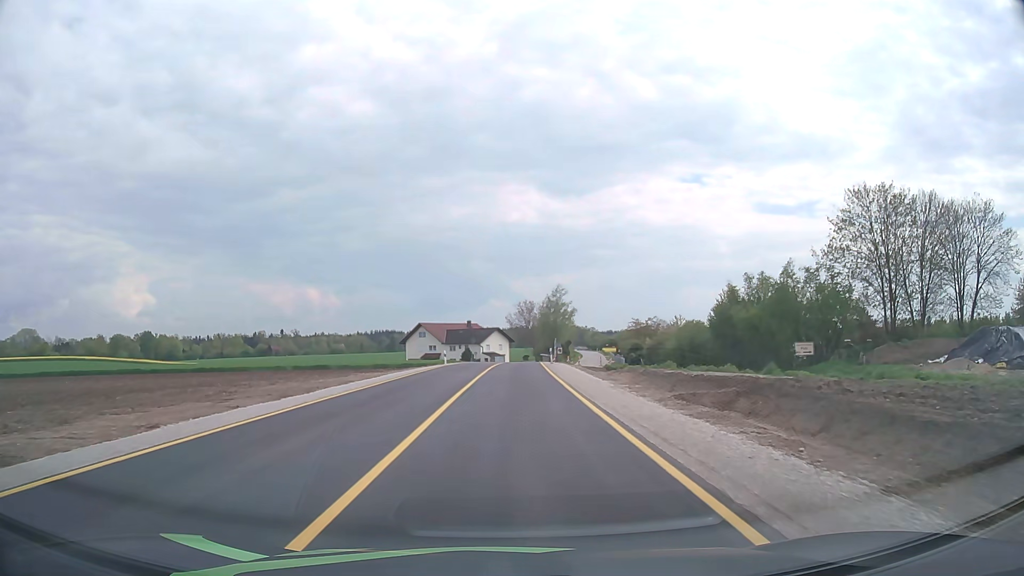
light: Day
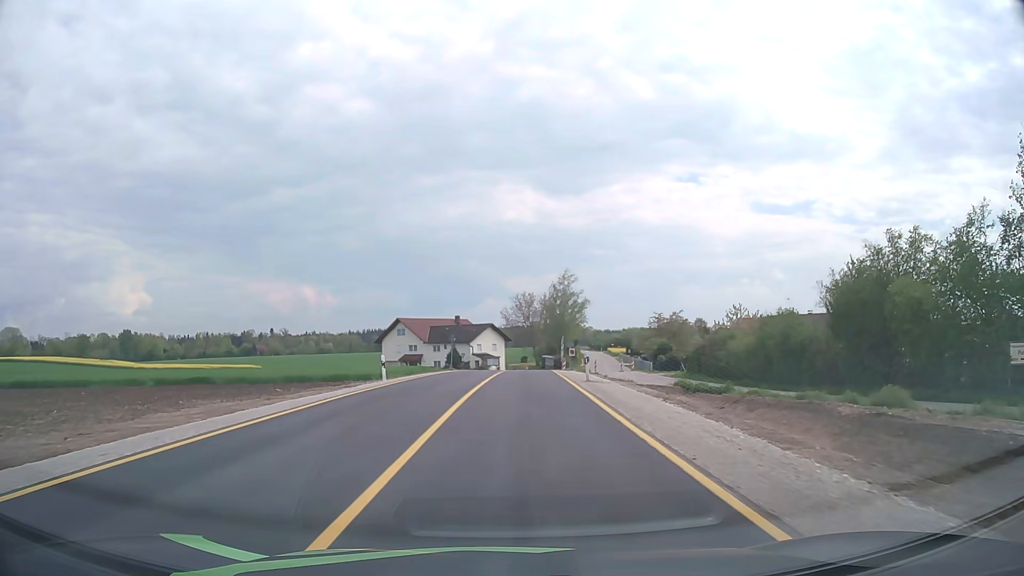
(+0.1, +23.4) m; 0°
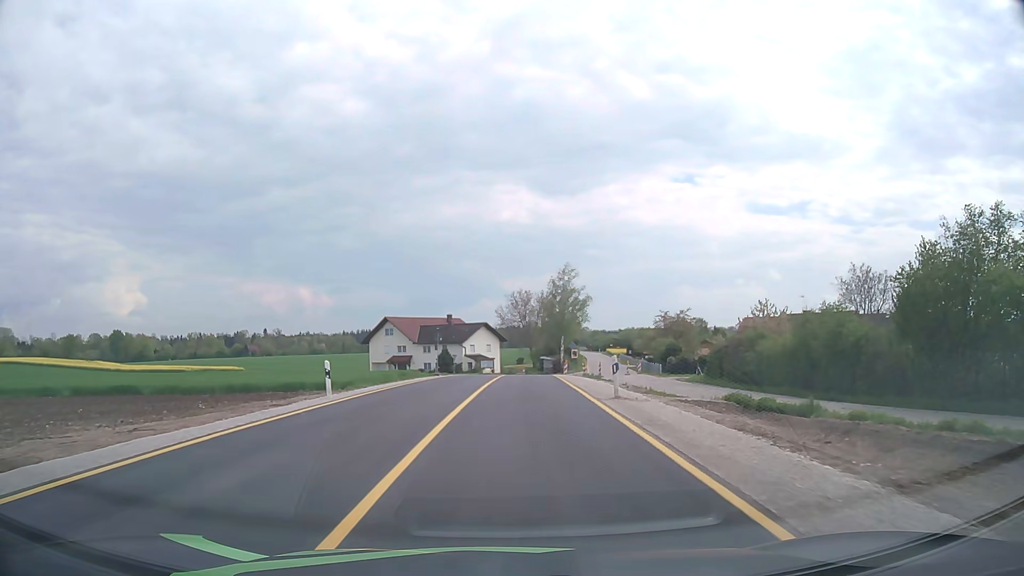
(0.0, +7.6) m; 0°
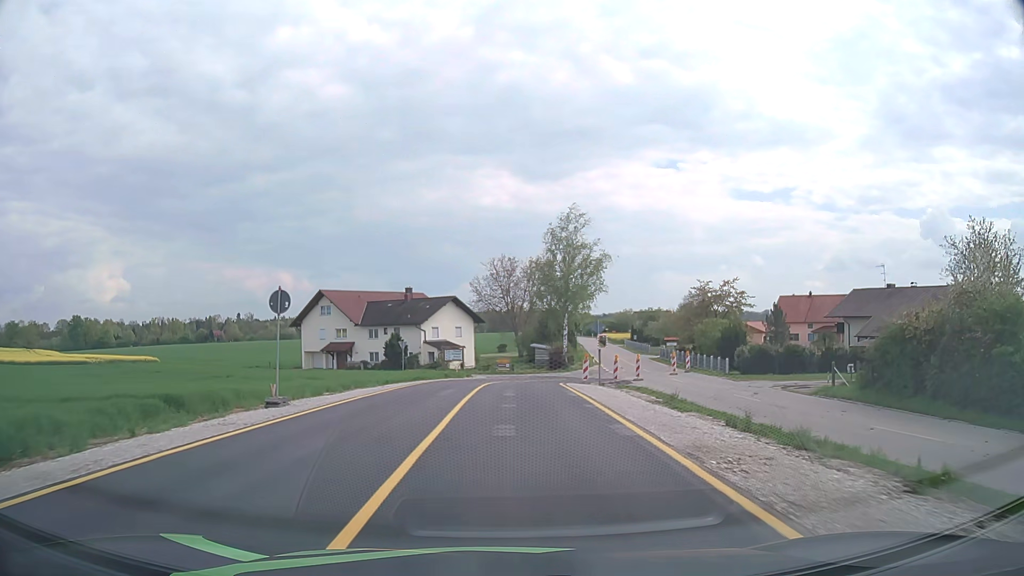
(+0.4, +29.6) m; +1°
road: secondary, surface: asphalt
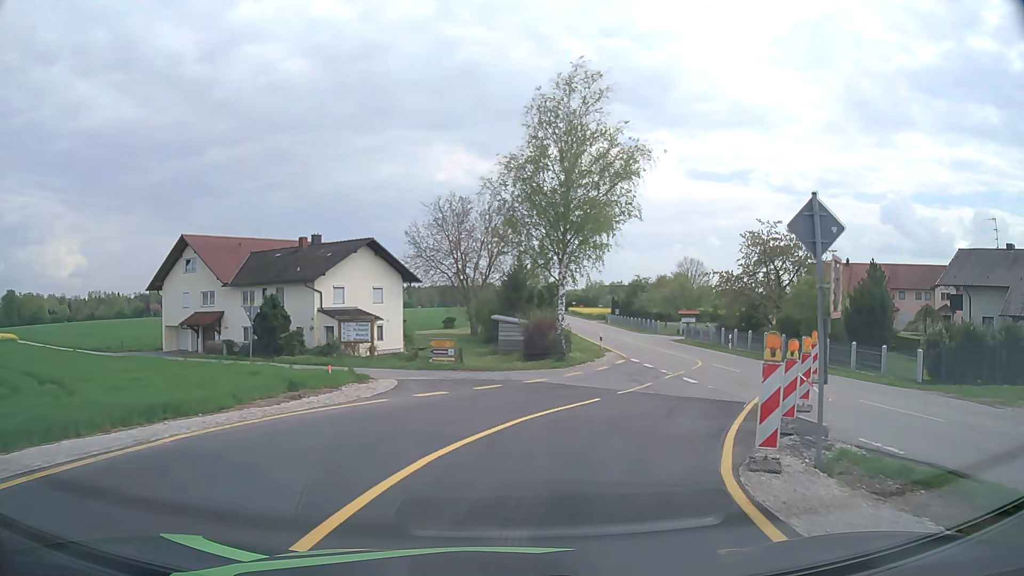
(+0.3, +27.7) m; +4°
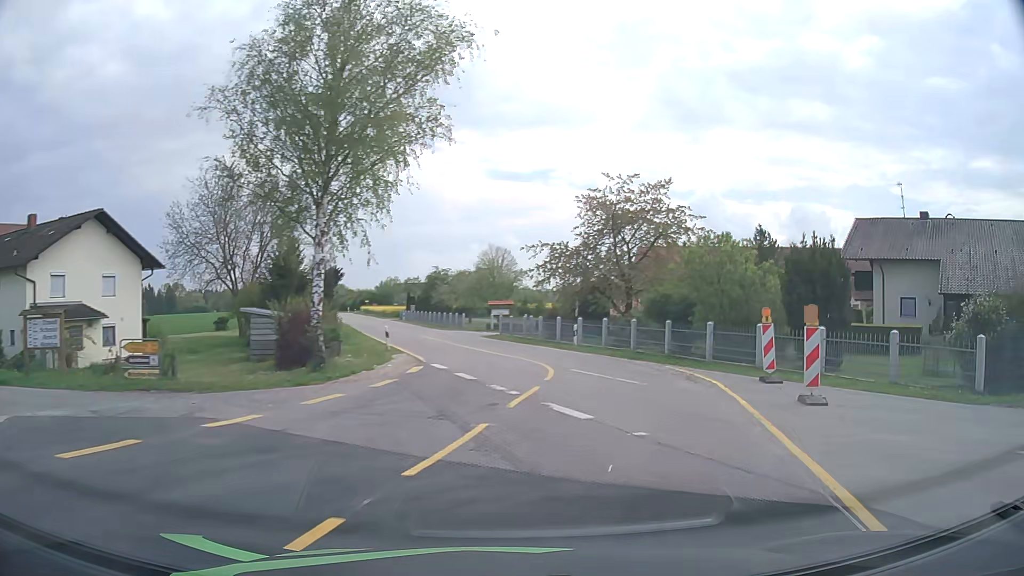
(+1.6, +12.0) m; +17°
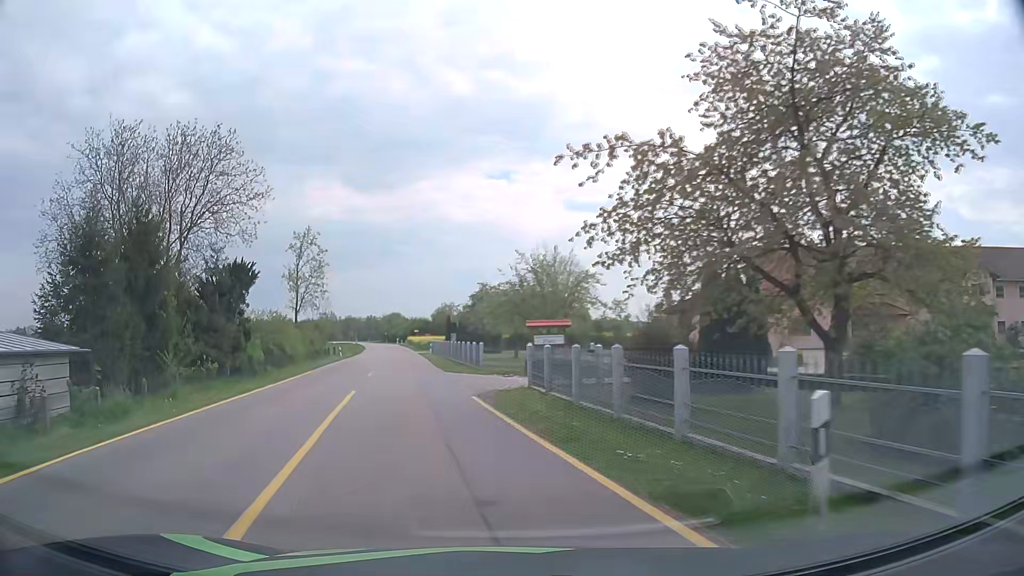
(+1.5, +23.5) m; -6°
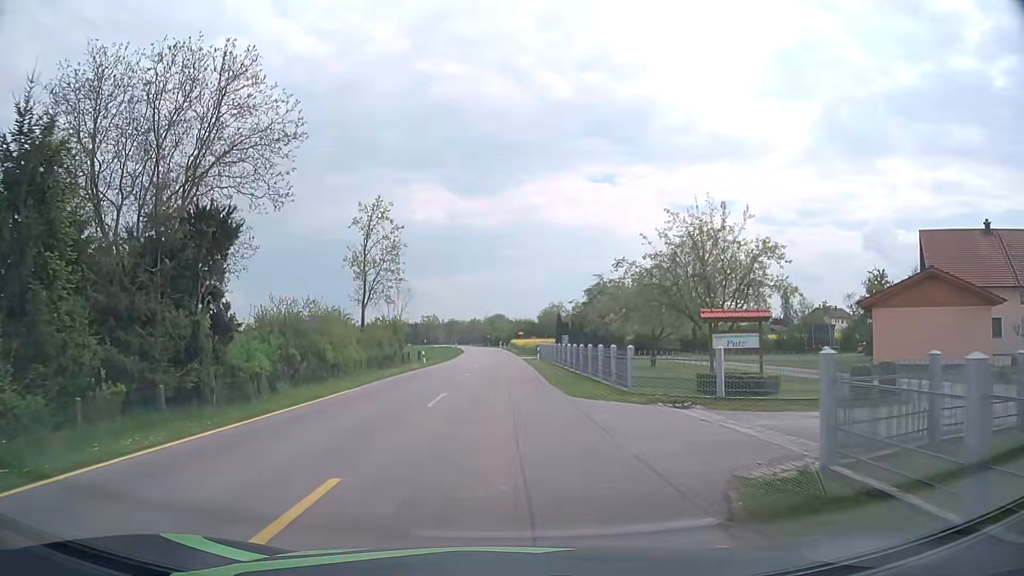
(-1.4, +12.5) m; -9°
